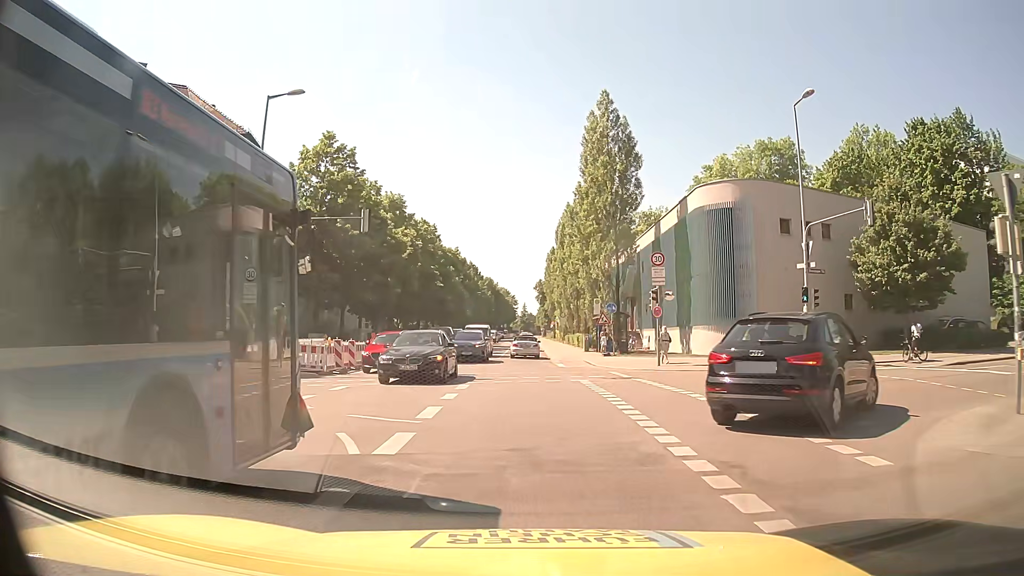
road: secondary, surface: asphalt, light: Day
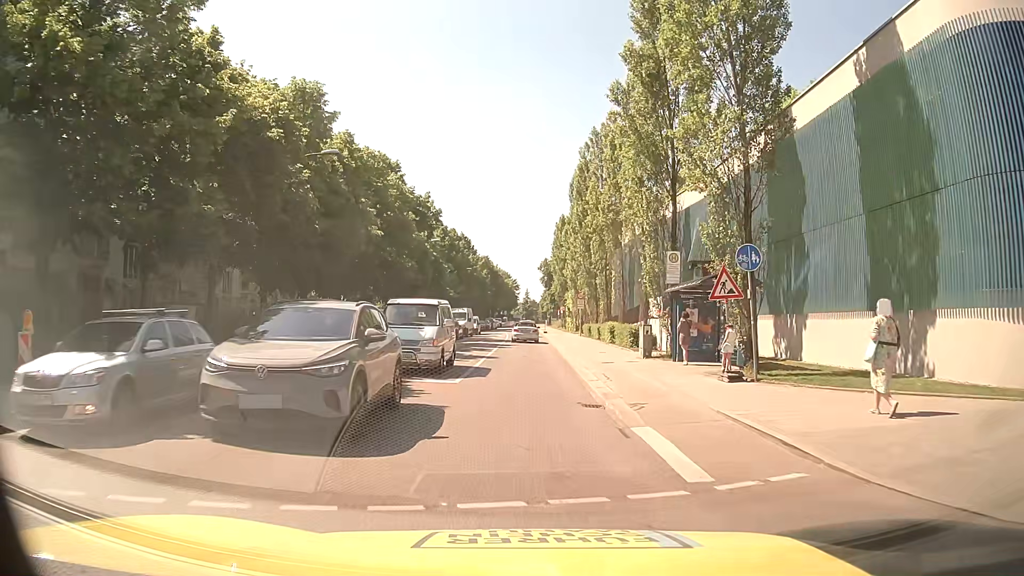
(-0.6, +24.2) m; -2°
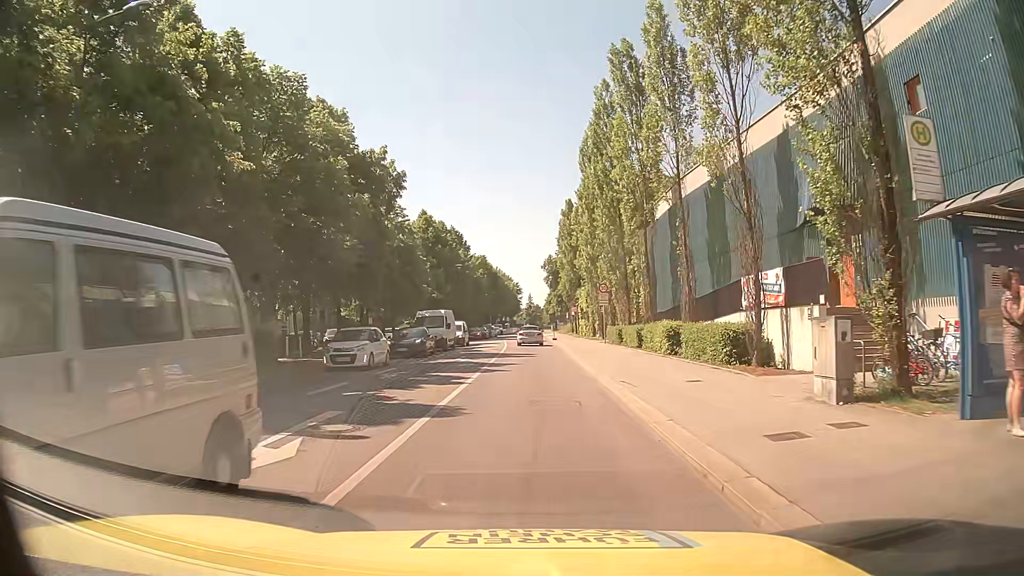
(0.0, +15.5) m; 0°
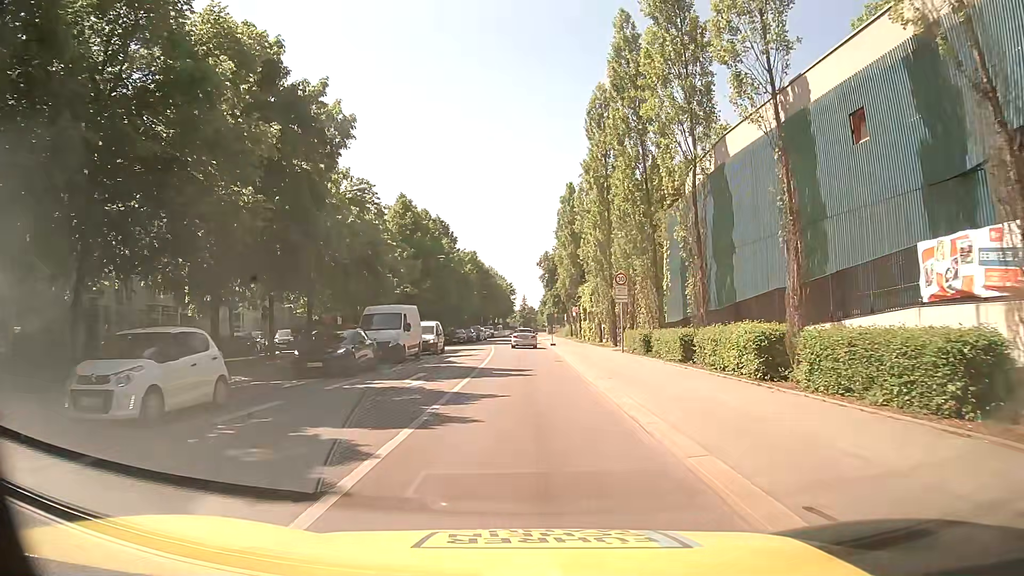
(0.0, +10.4) m; 0°
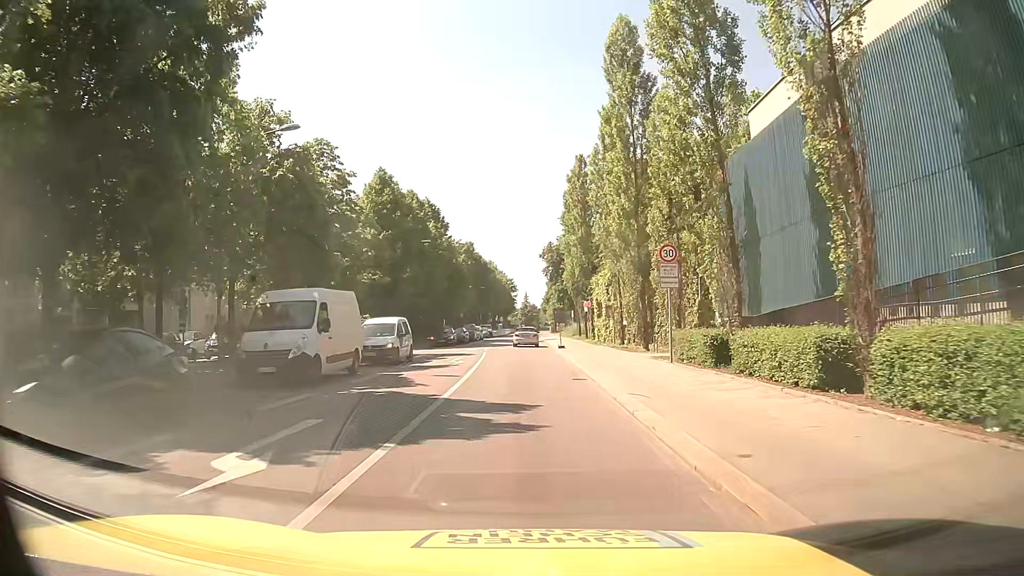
(0.0, +10.6) m; 0°
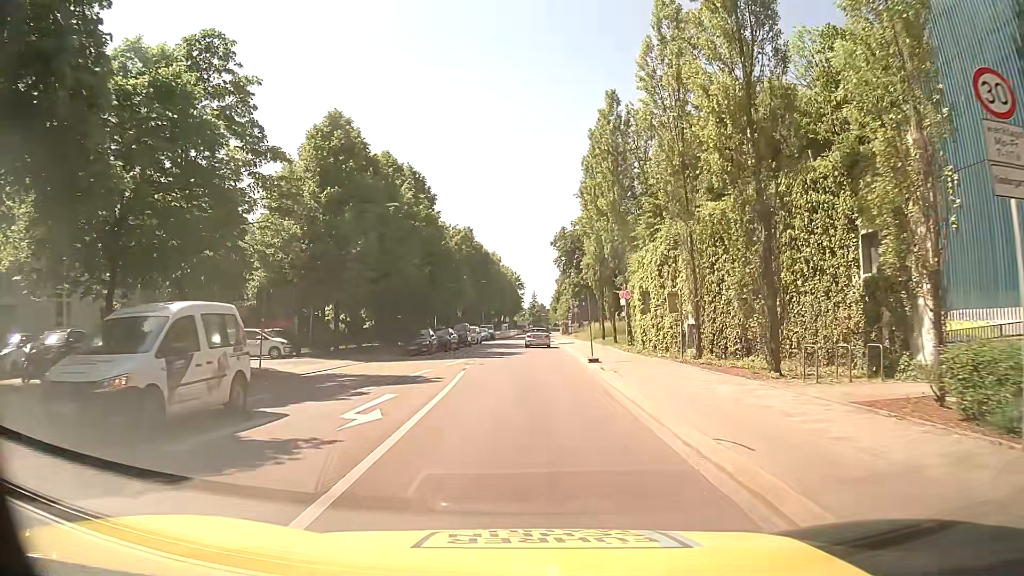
(-0.2, +16.0) m; -1°
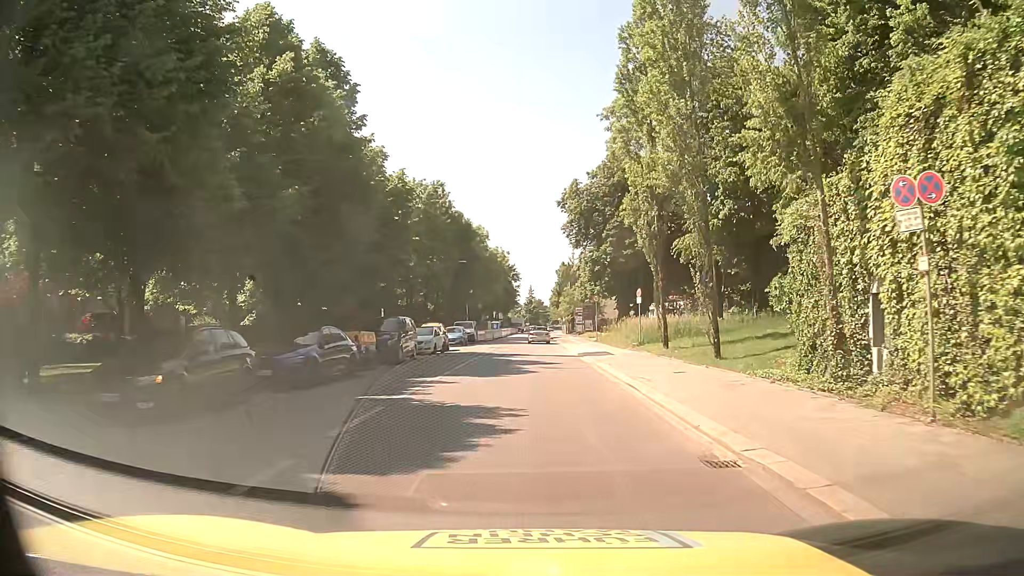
(+0.1, +26.7) m; +1°
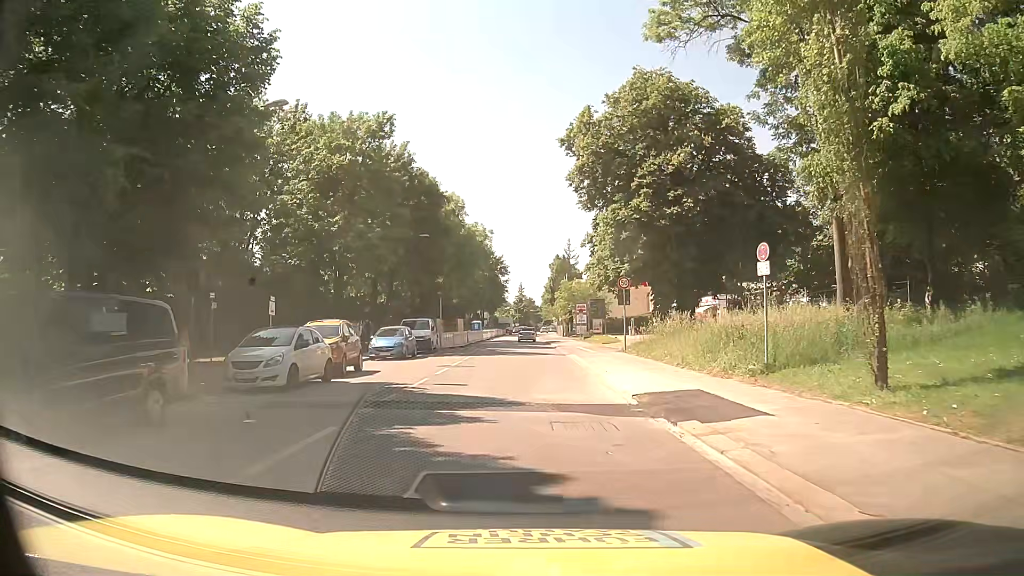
(+0.2, +20.3) m; 0°
(0, +10) (0, +20) (0, +30) (0, +40) (+1, +50) (+1, +60) (+1, +70) (+1, +80) (+1, +90) (+1, +100) m
